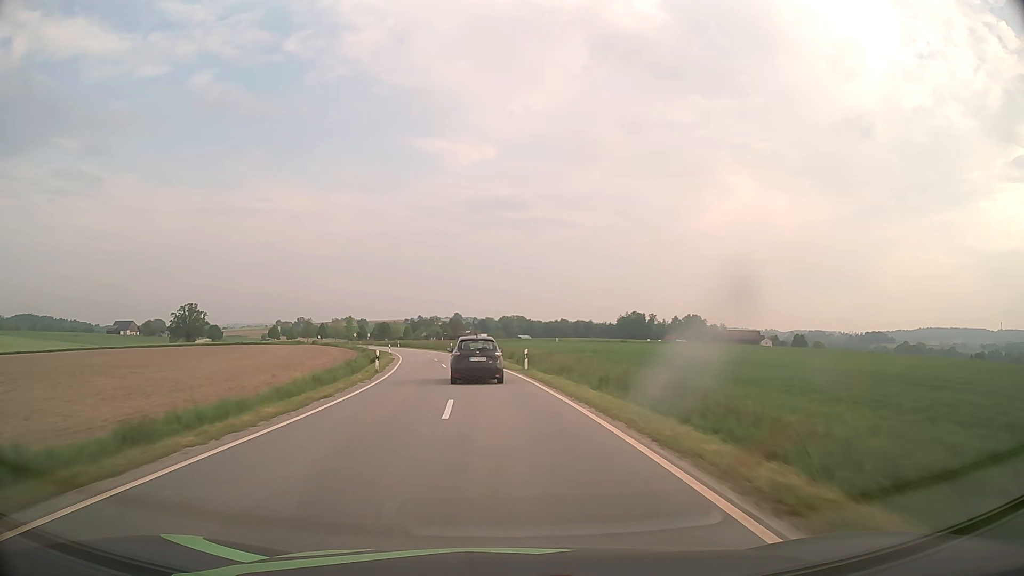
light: Day
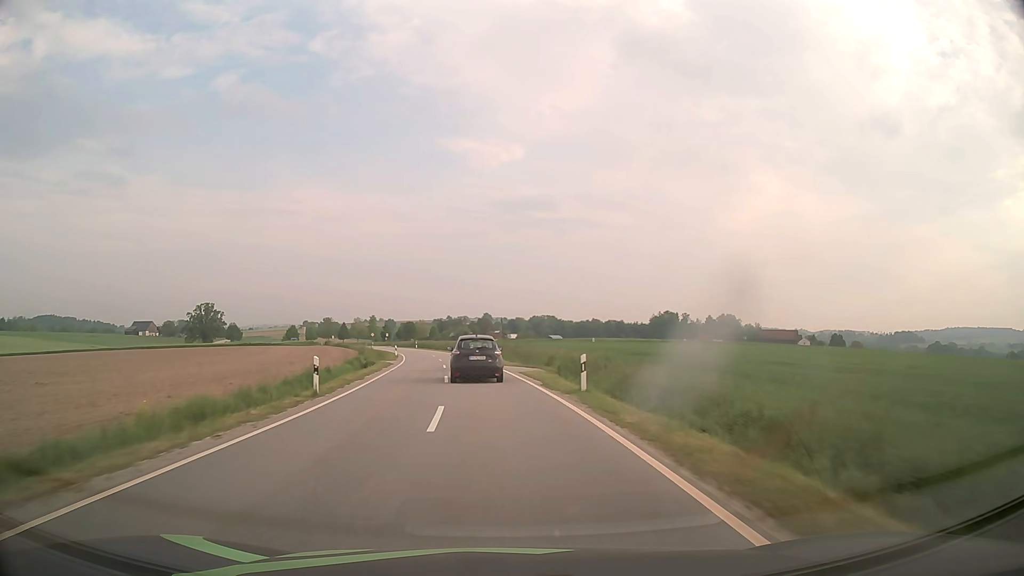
(-0.3, +14.0) m; -2°
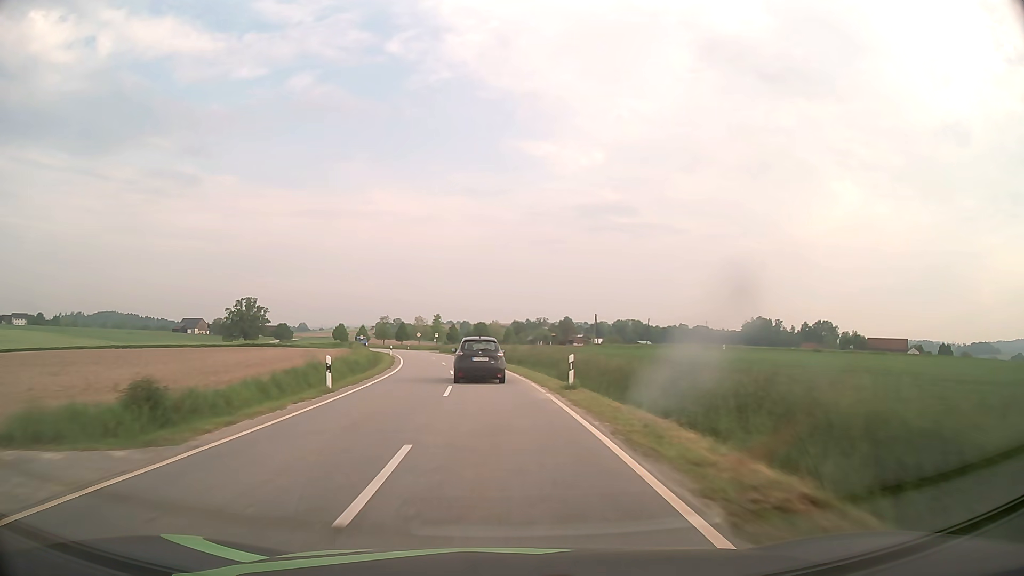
(-2.8, +41.7) m; -7°
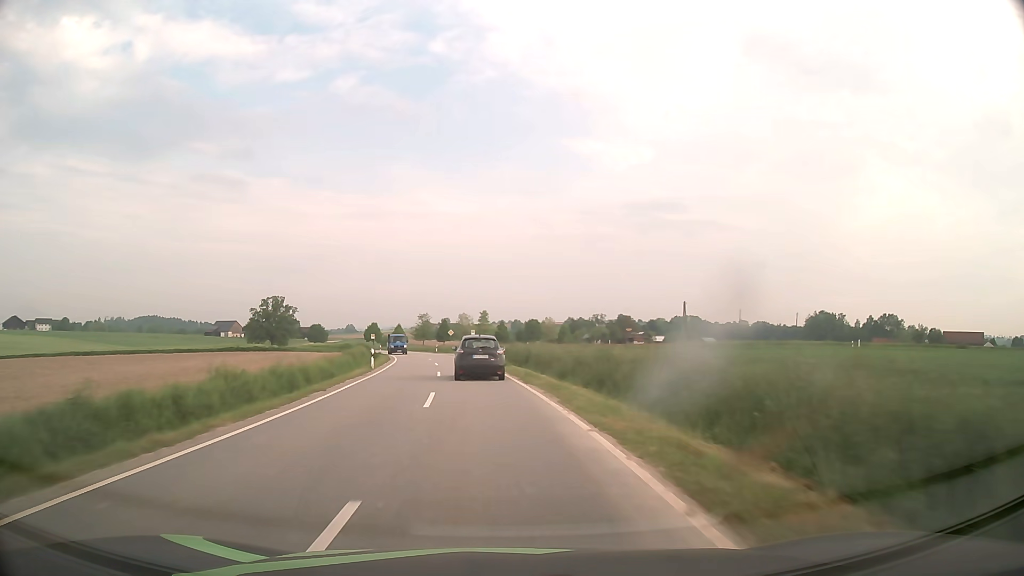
(-0.9, +27.6) m; -4°
(0, +10) (-1, +20) (-2, +30) (-3, +40) (-4, +50) (-6, +60) (-8, +69) (-10, +79) (-13, +89) (-16, +98) m
